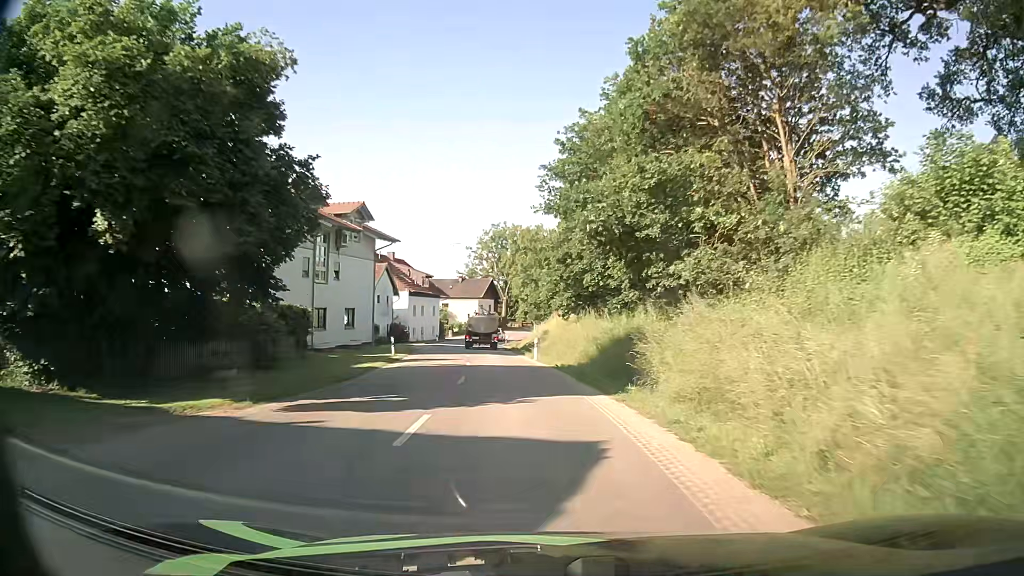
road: secondary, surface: asphalt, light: Day
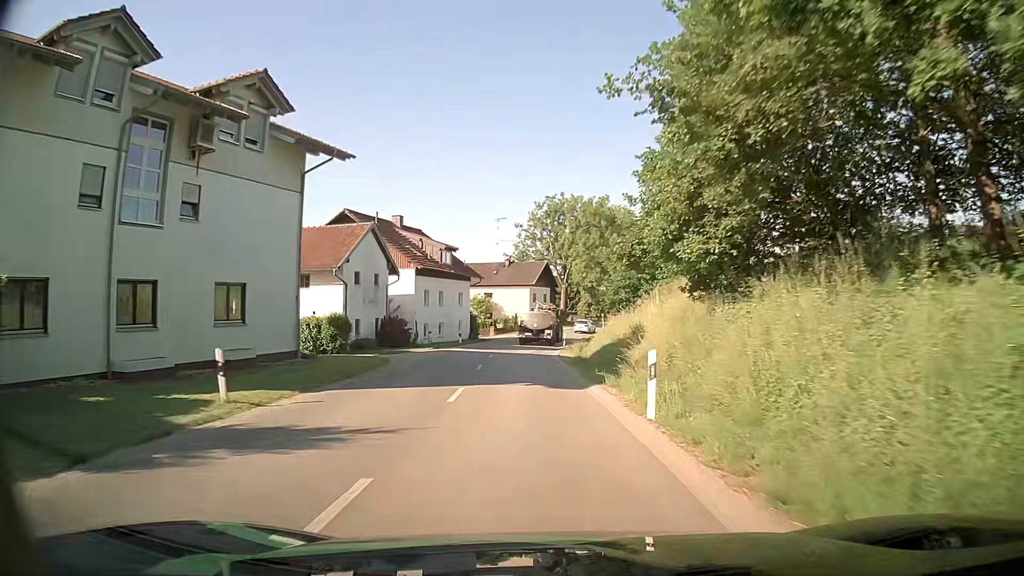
(-1.2, +23.2) m; -5°
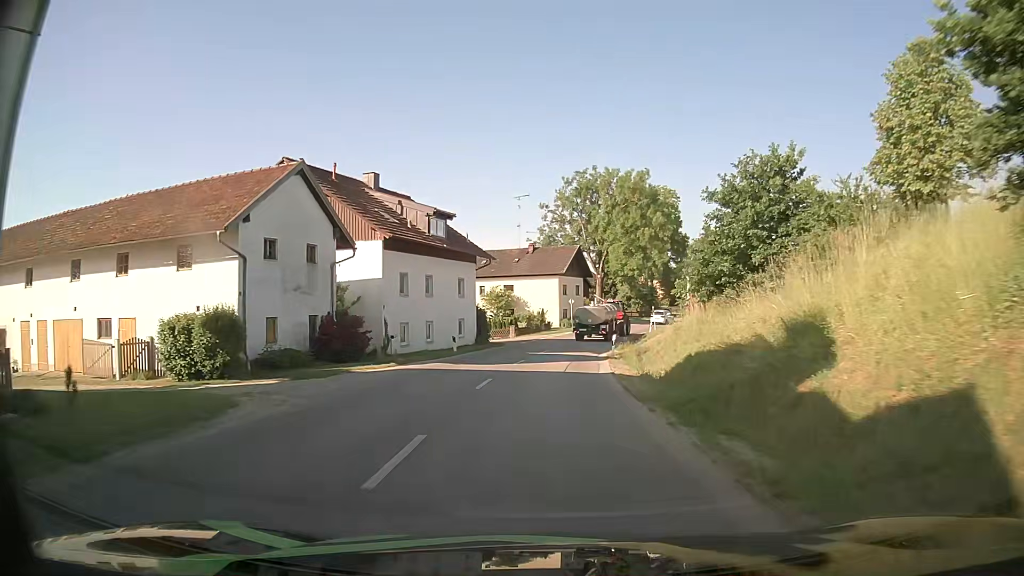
(-0.4, +15.7) m; -3°
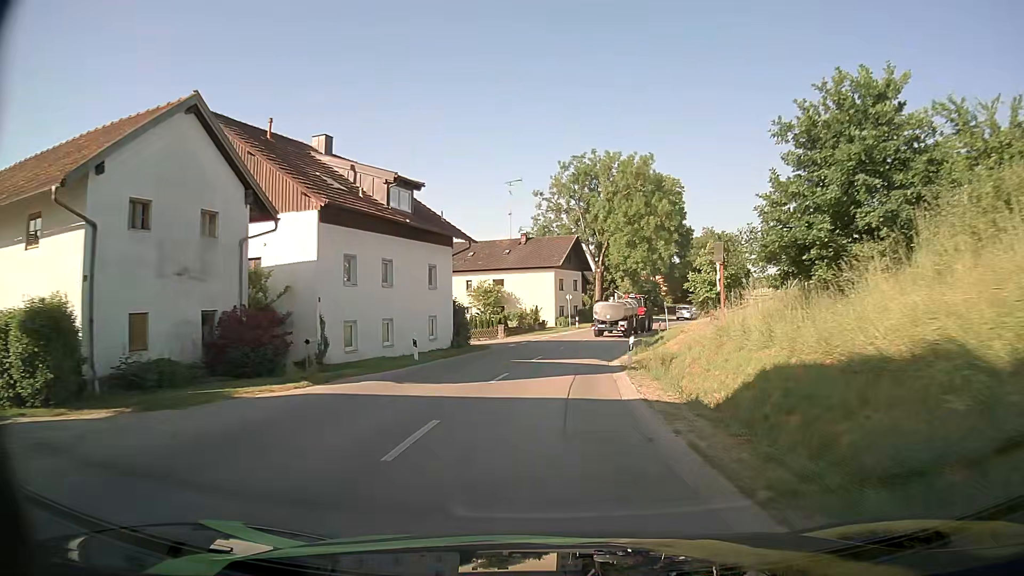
(0.0, +7.9) m; 0°
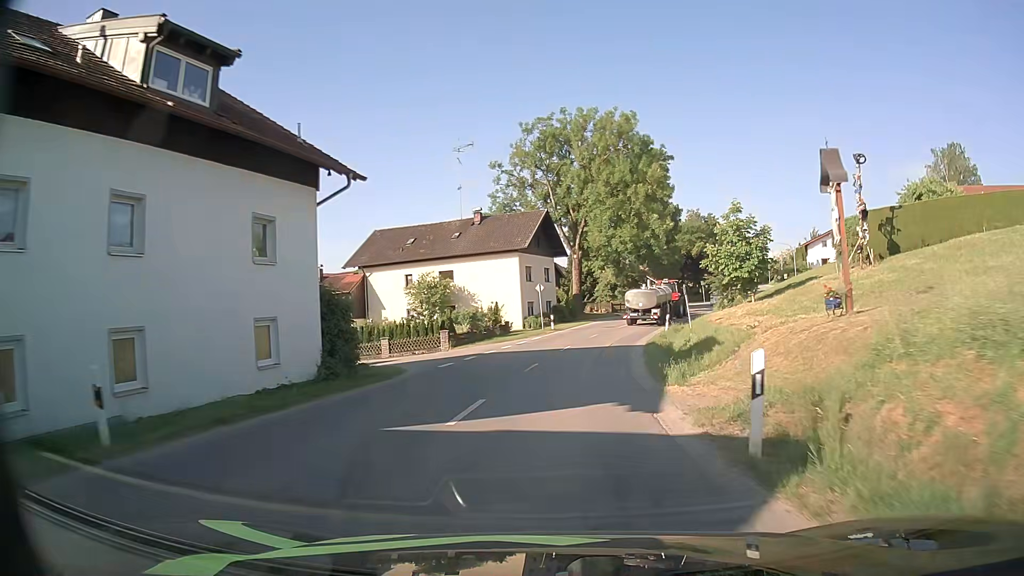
(+0.4, +15.6) m; +3°
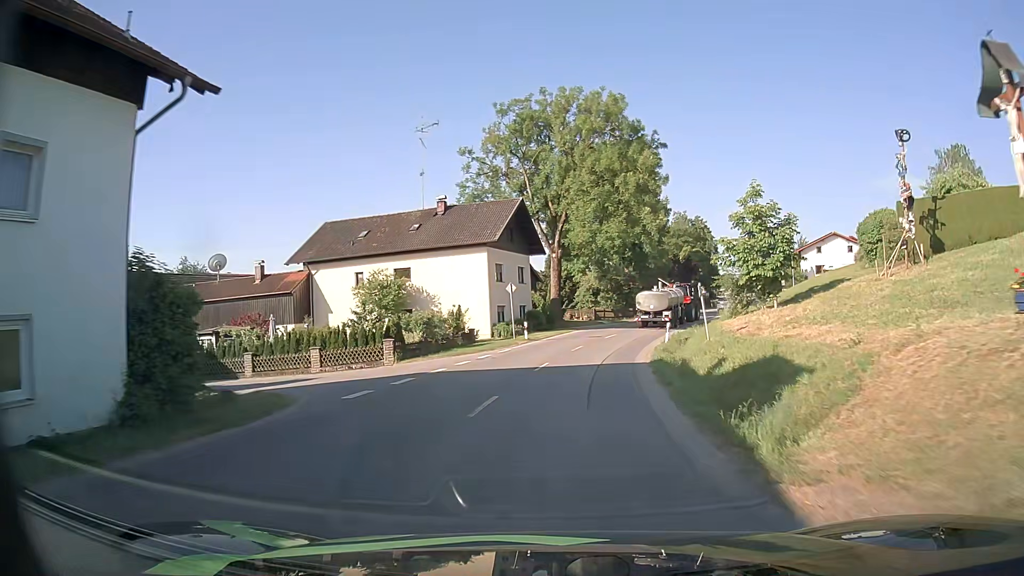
(+0.1, +7.6) m; +1°
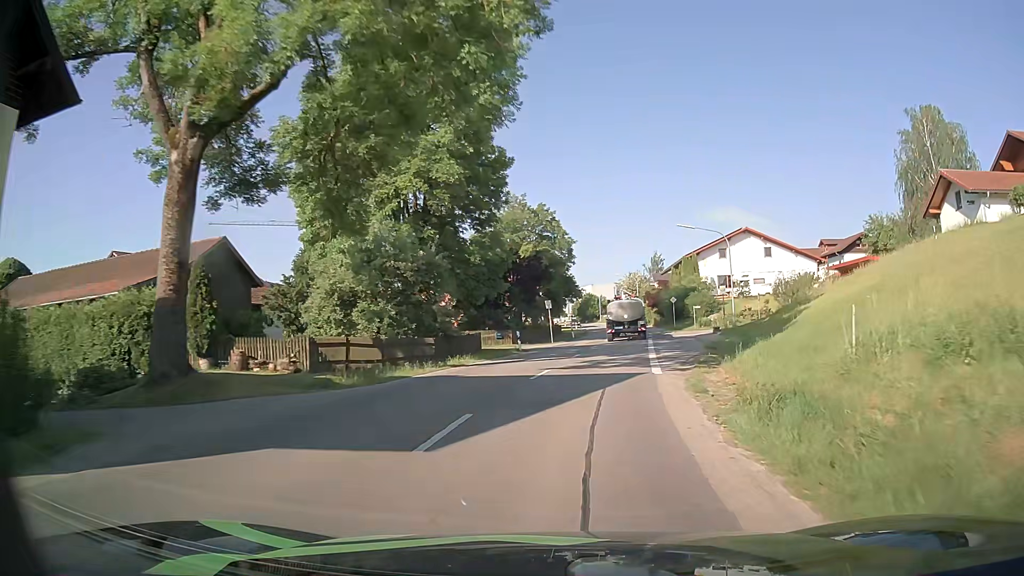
(+5.1, +38.3) m; +16°
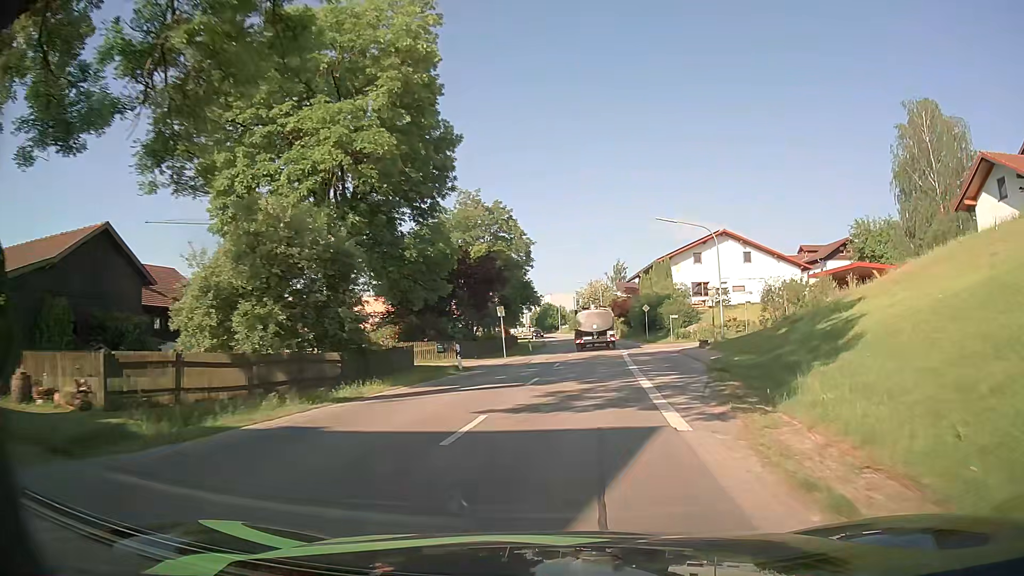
(+0.3, +7.8) m; +3°
(0, +10) (+1, +20) (+2, +30) (+3, +40) (+4, +50) (+4, +60) (+5, +70) (+5, +80) (+4, +90) (+4, +100) m
